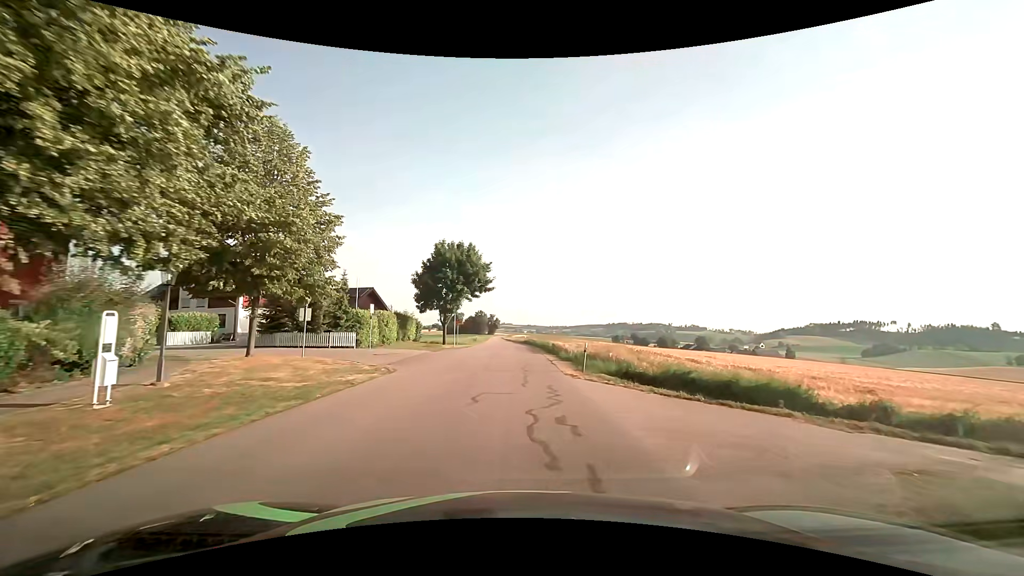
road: tertiary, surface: asphalt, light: Day
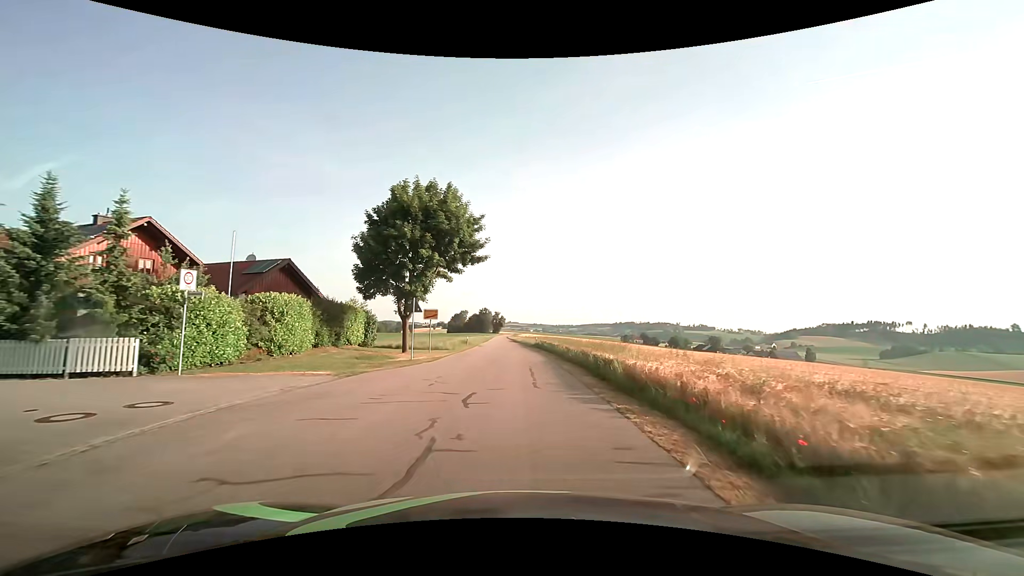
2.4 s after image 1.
(-0.1, +20.3) m; 0°
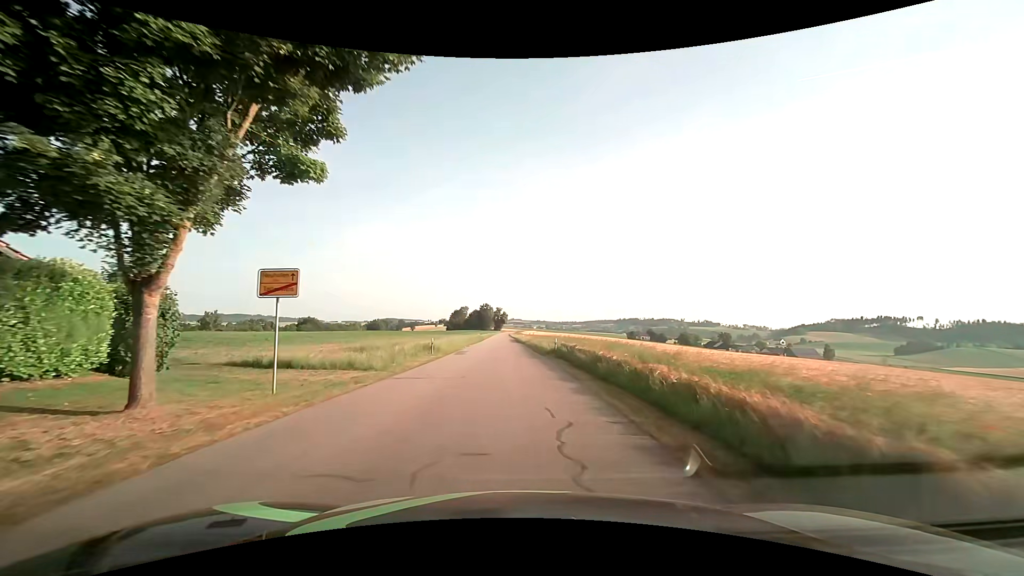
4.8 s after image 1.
(-0.2, +21.8) m; 0°
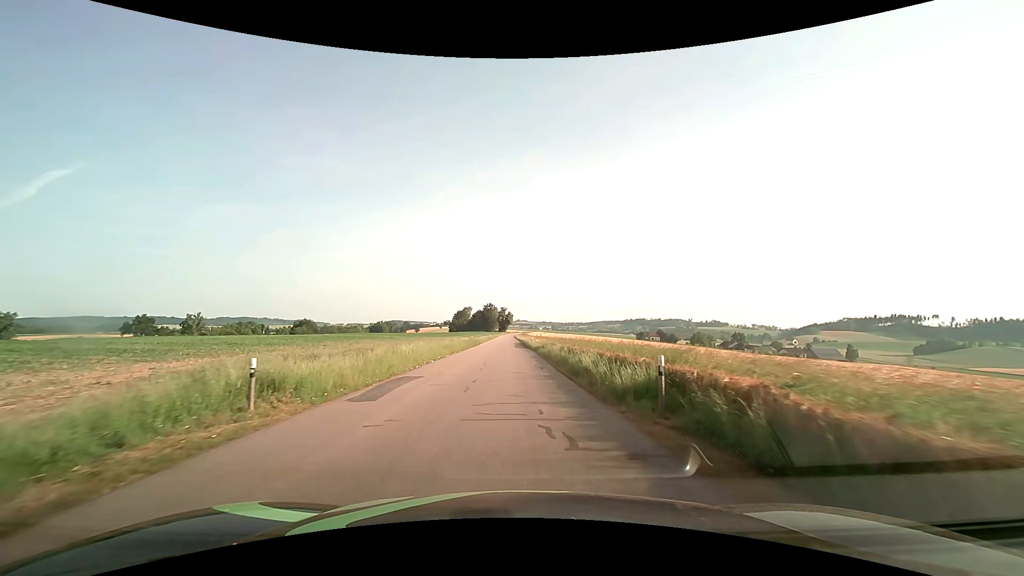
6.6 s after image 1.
(-0.2, +19.5) m; -1°
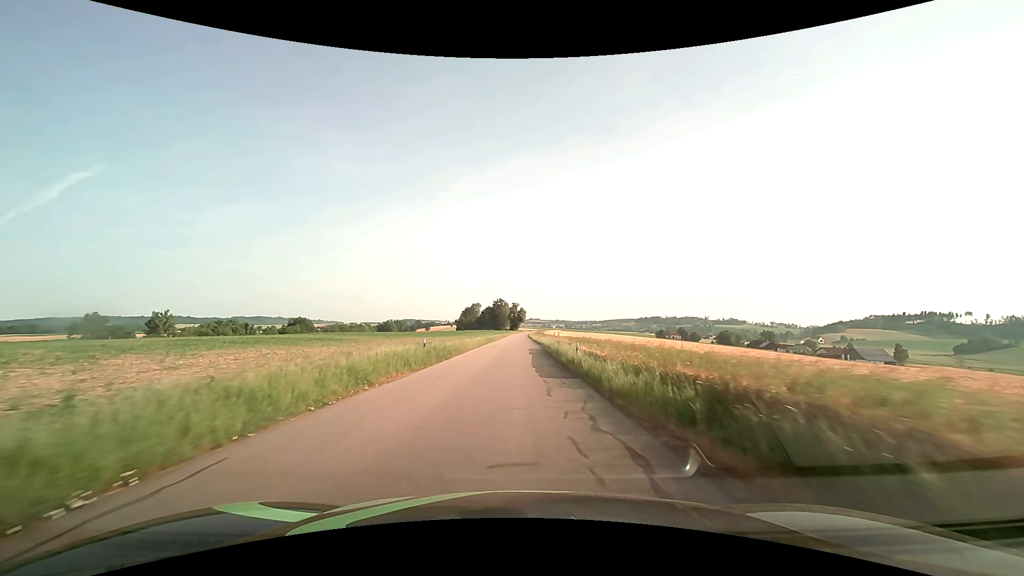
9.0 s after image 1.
(-0.3, +33.3) m; -1°
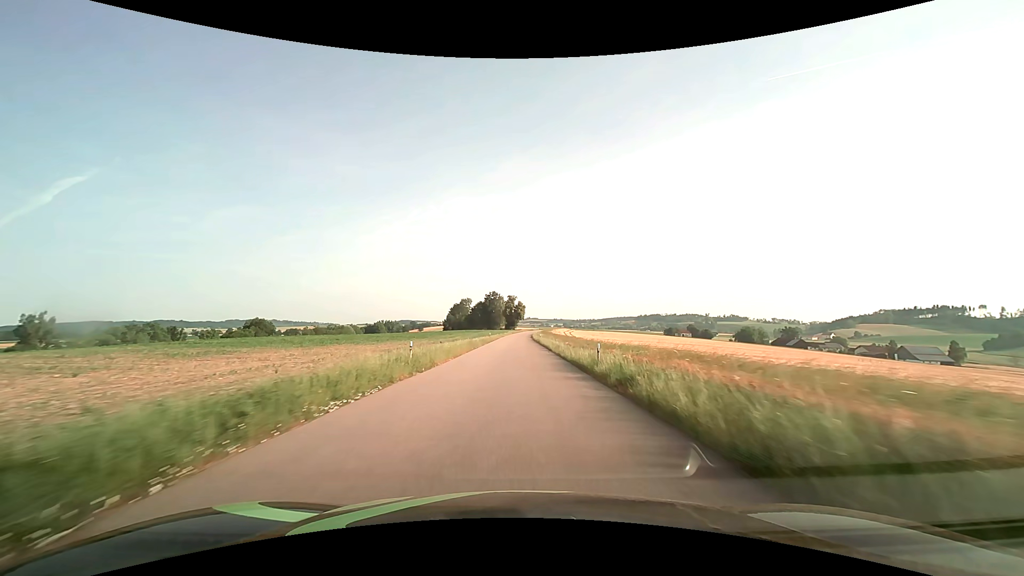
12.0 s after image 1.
(+0.1, +52.4) m; 0°
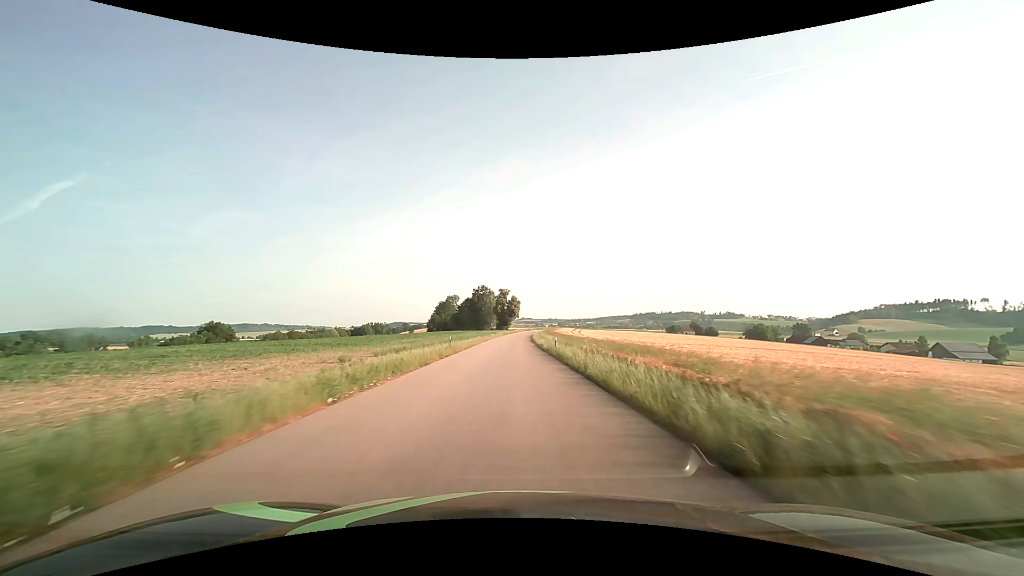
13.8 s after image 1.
(+0.2, +35.4) m; +1°
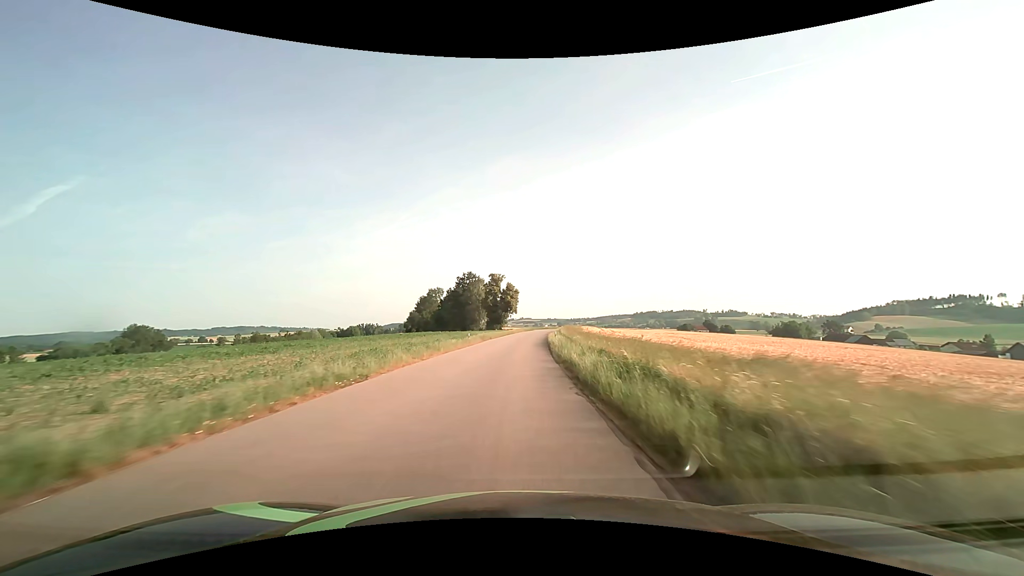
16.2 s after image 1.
(+0.2, +49.5) m; 0°
(0, +10) (0, +20) (0, +30) (+1, +40) (+1, +50) (+2, +60) (+3, +70) (+4, +80) (+5, +90) (+6, +100) m
